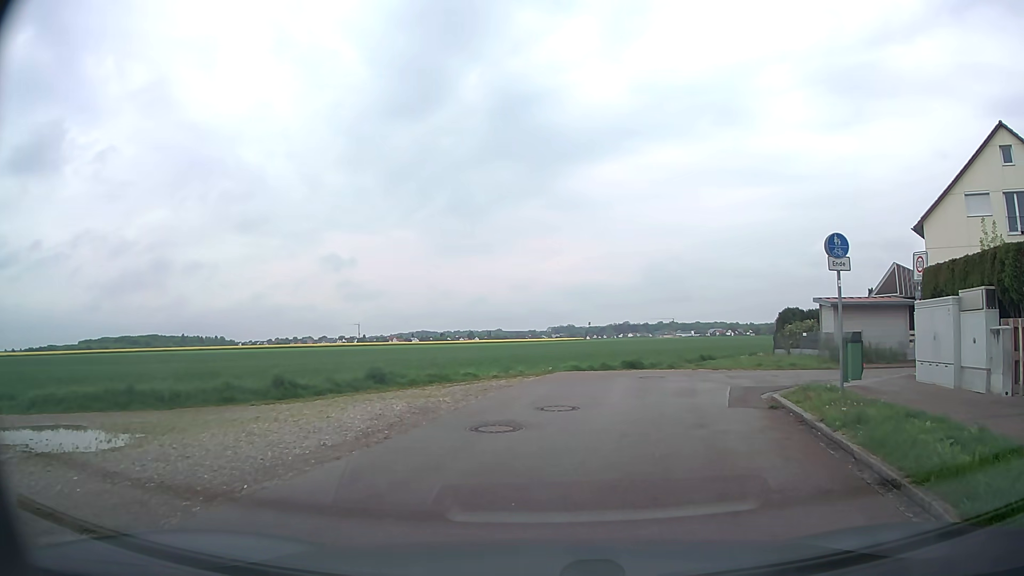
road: residential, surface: asphalt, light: Day
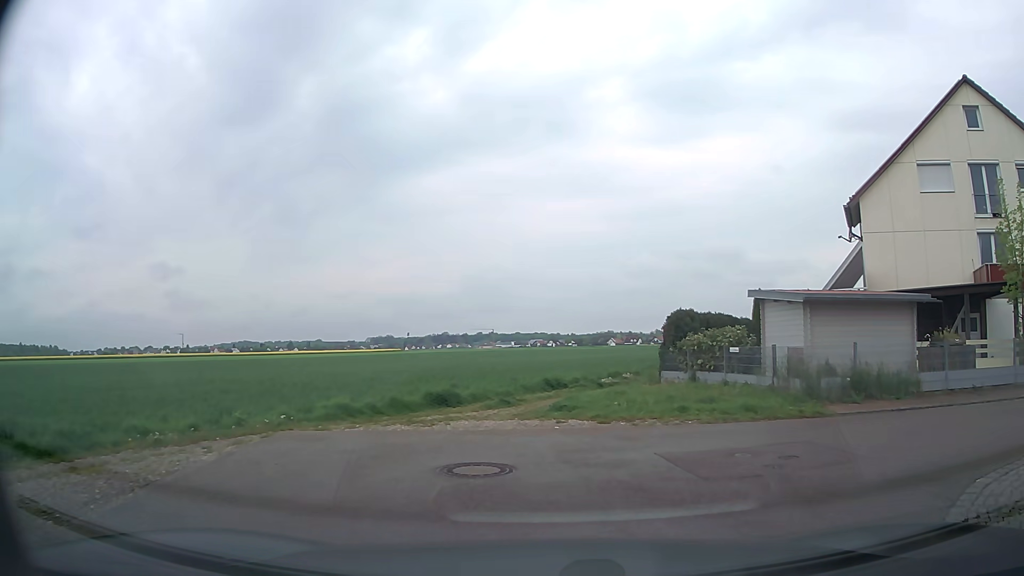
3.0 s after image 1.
(+1.1, +10.6) m; +15°
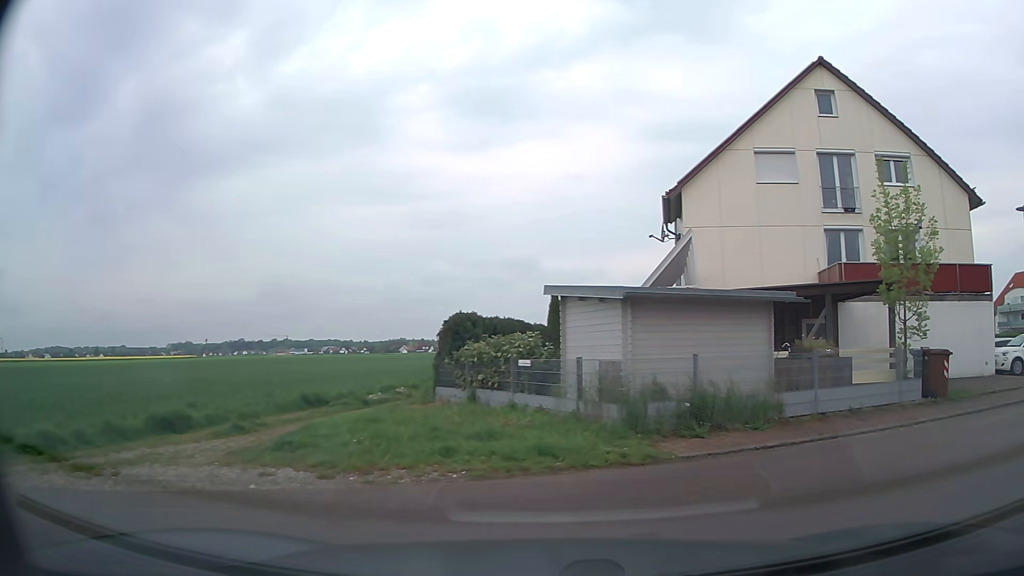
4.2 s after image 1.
(+0.5, +3.7) m; +18°
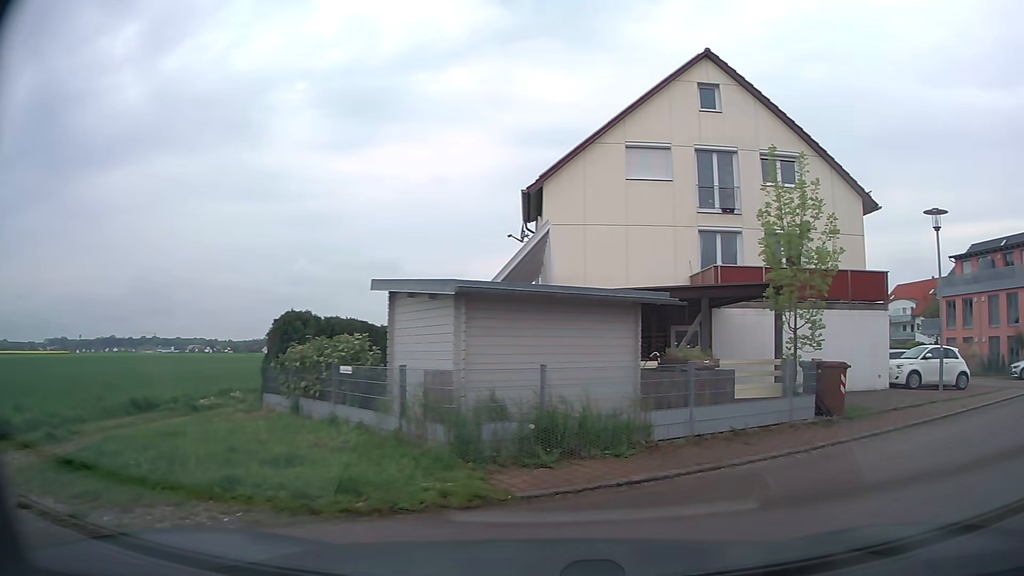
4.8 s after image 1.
(+0.2, +1.8) m; +11°
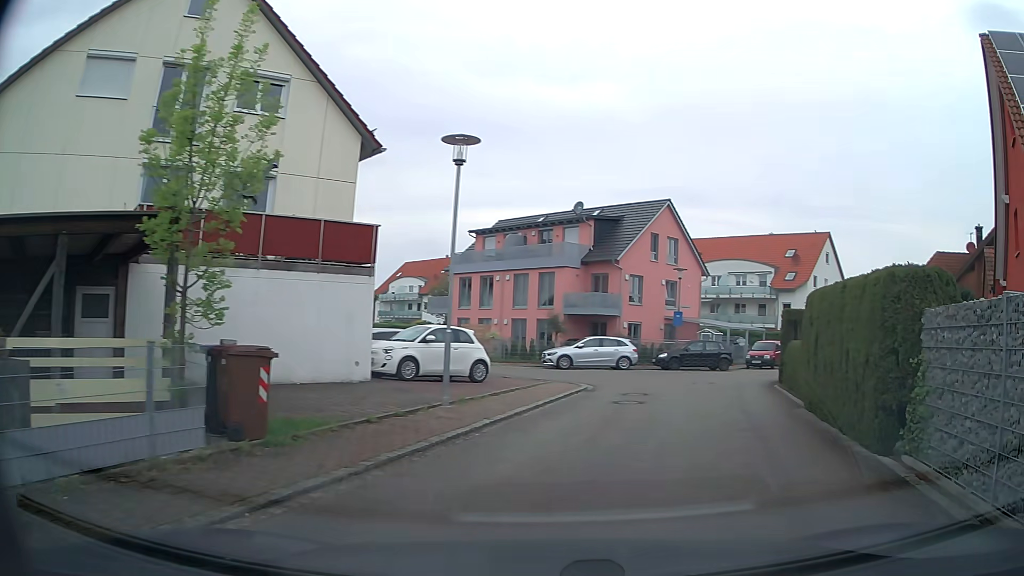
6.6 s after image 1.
(+2.1, +5.2) m; +43°
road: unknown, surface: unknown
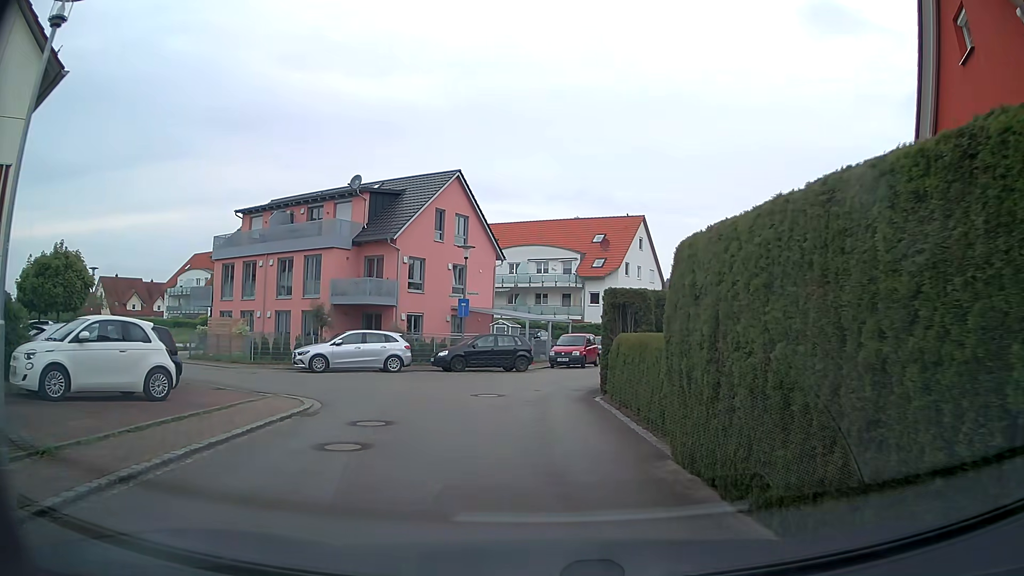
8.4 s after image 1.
(+1.4, +6.5) m; +17°
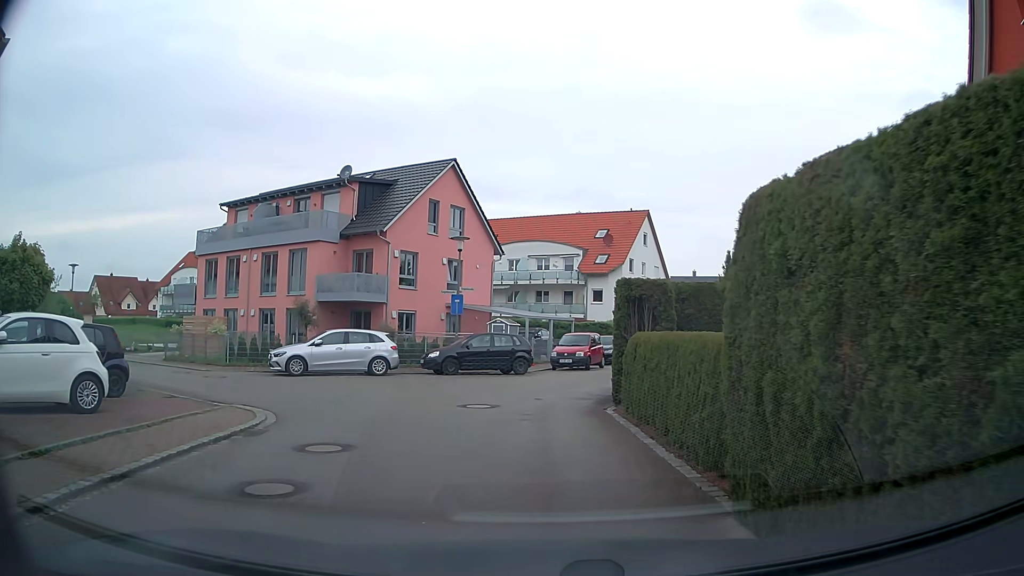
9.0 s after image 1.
(0.0, +2.4) m; 0°
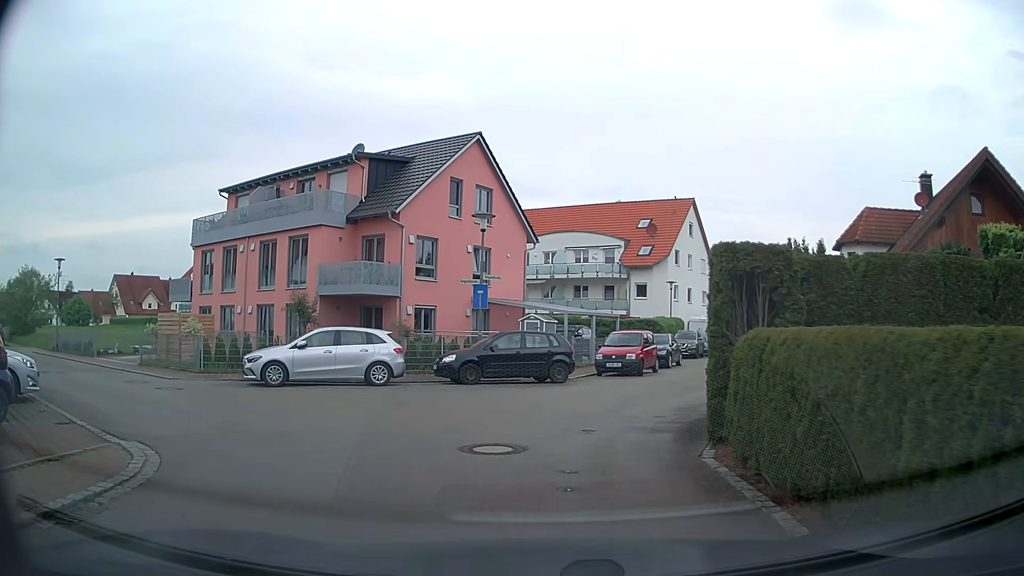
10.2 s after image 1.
(-0.1, +4.8) m; -3°
